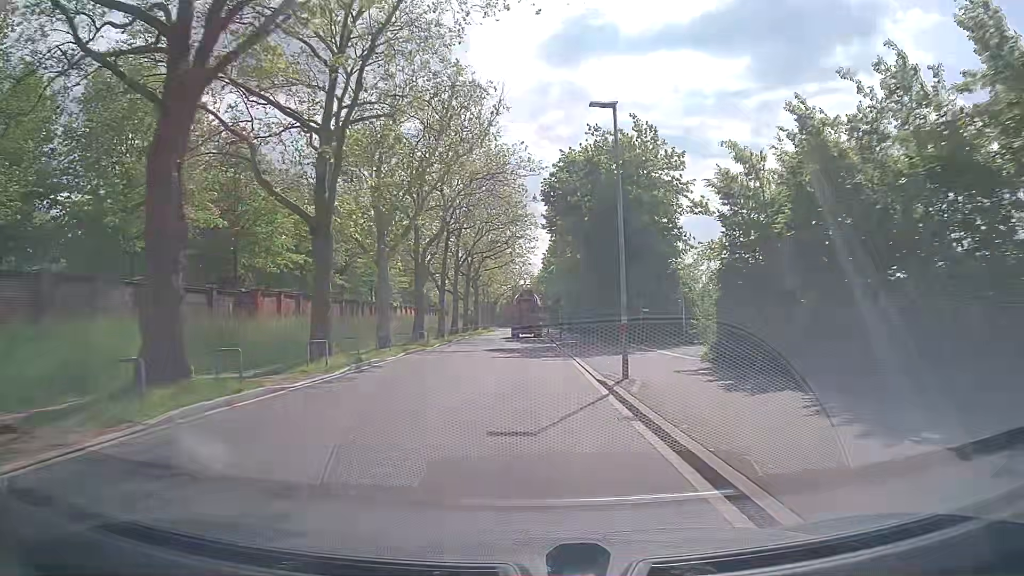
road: tertiary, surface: asphalt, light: Day
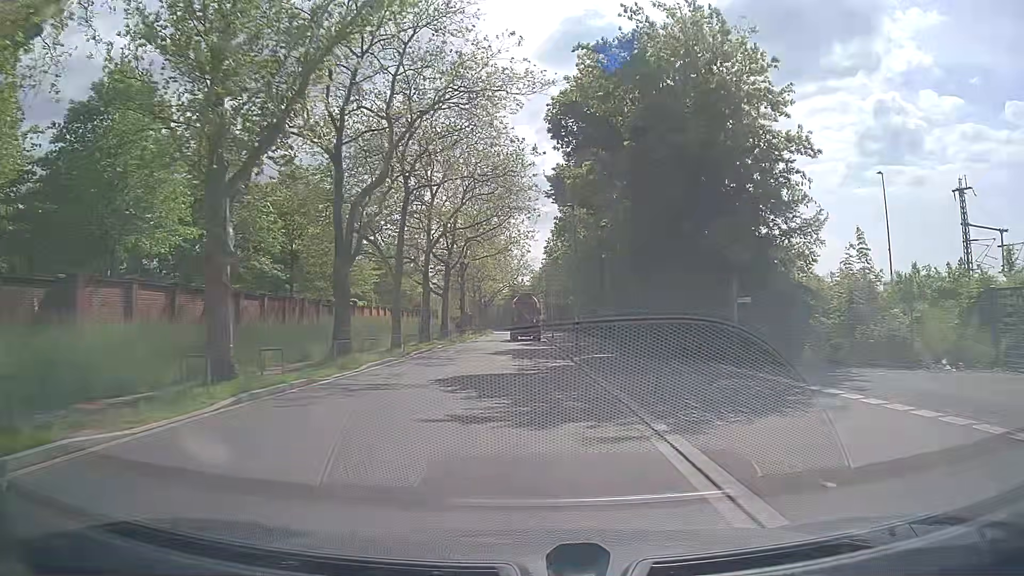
(-0.1, +15.6) m; -1°
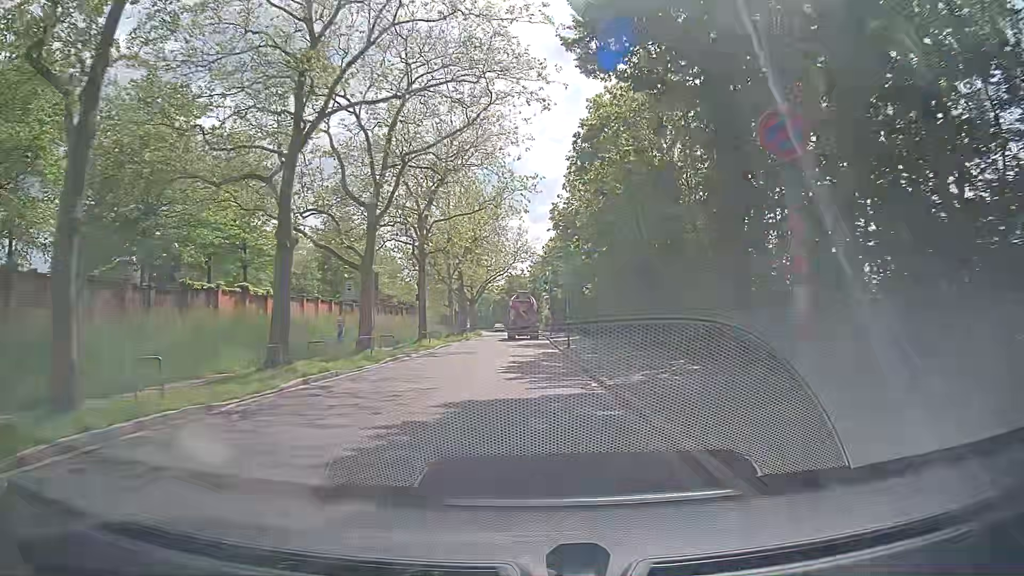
(+0.1, +23.6) m; 0°
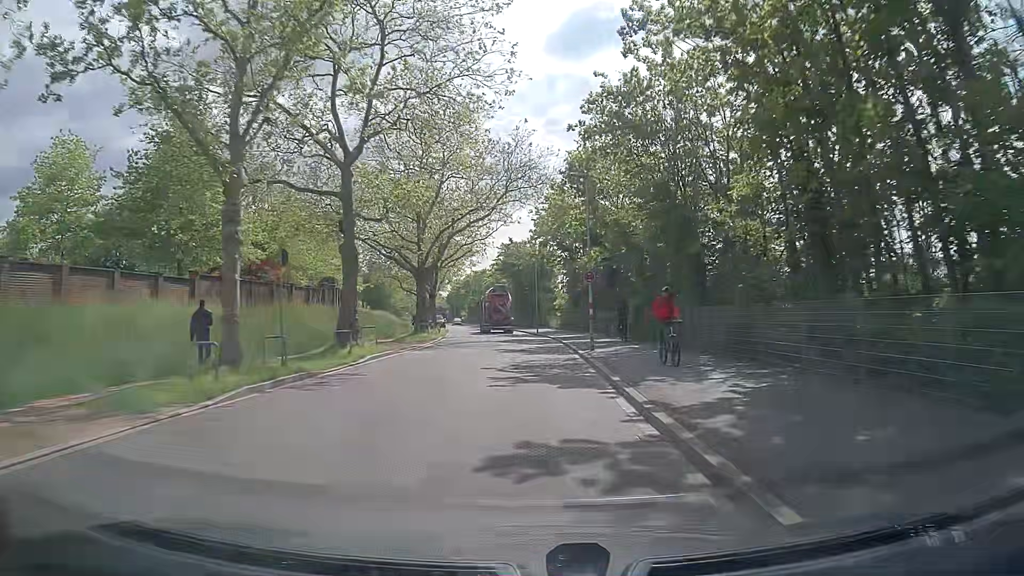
(0.0, +39.8) m; 0°
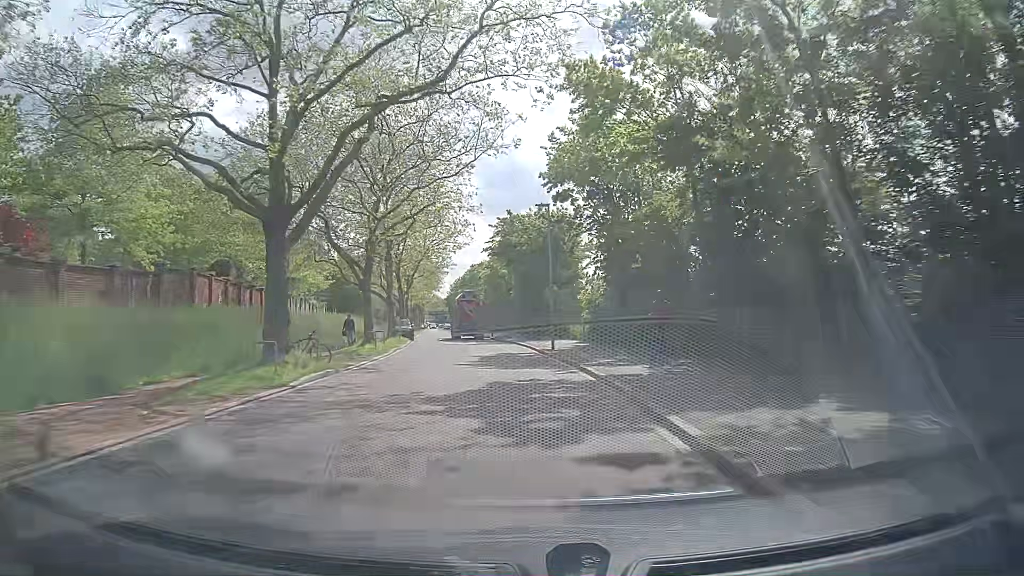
(0.0, +24.2) m; 0°
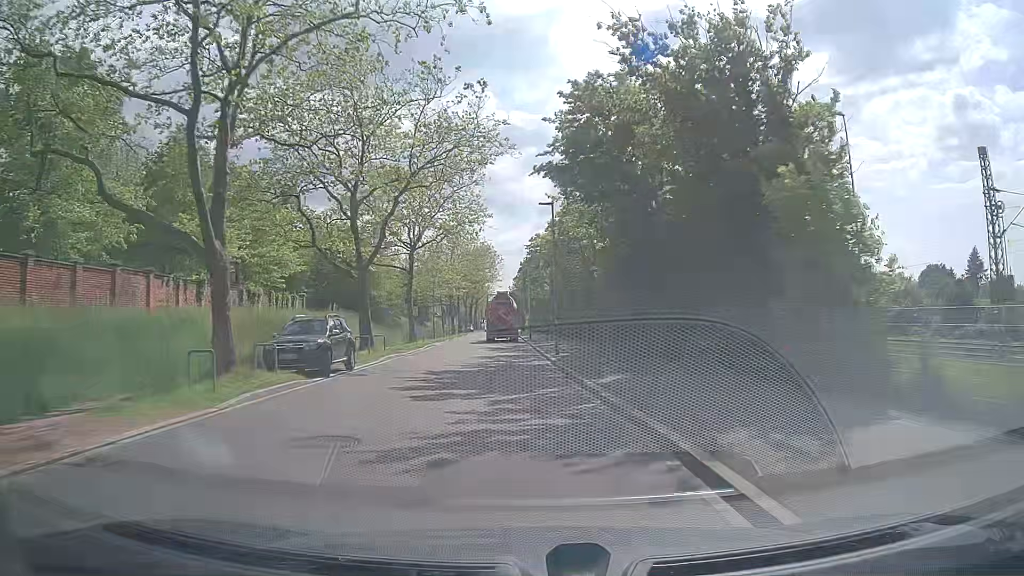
(-1.6, +32.3) m; -6°
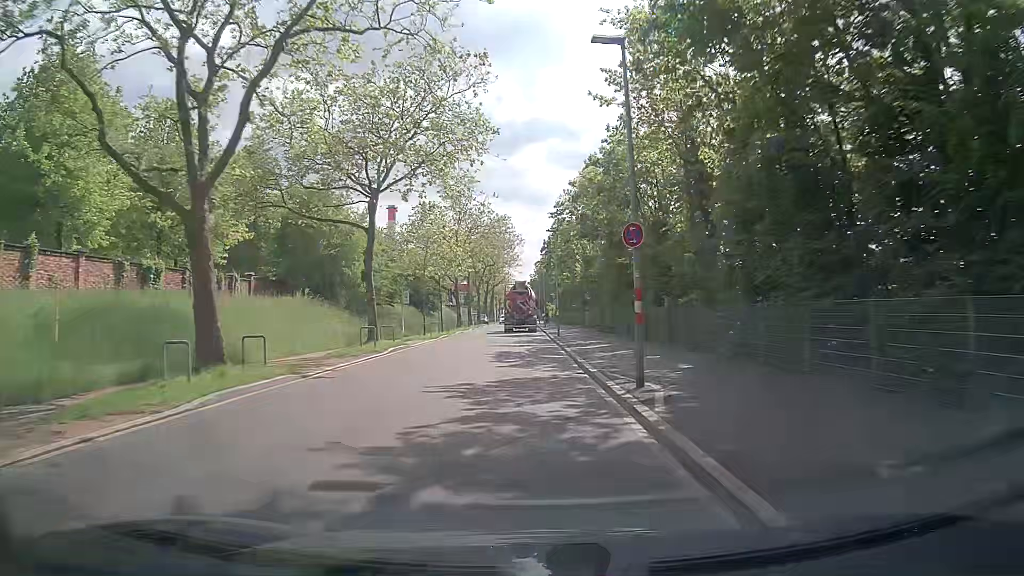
(-0.3, +16.0) m; -1°
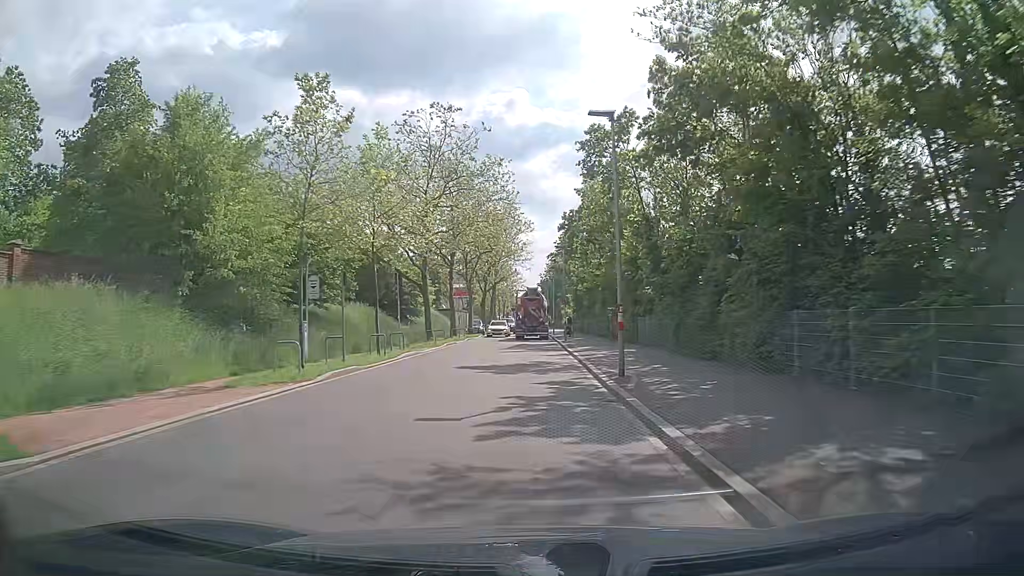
(-0.5, +23.9) m; -1°
(0, +10) (0, +20) (0, +30) (0, +40) (0, +50) (0, +60) (0, +70) (0, +80) (0, +90) (0, +100) m
